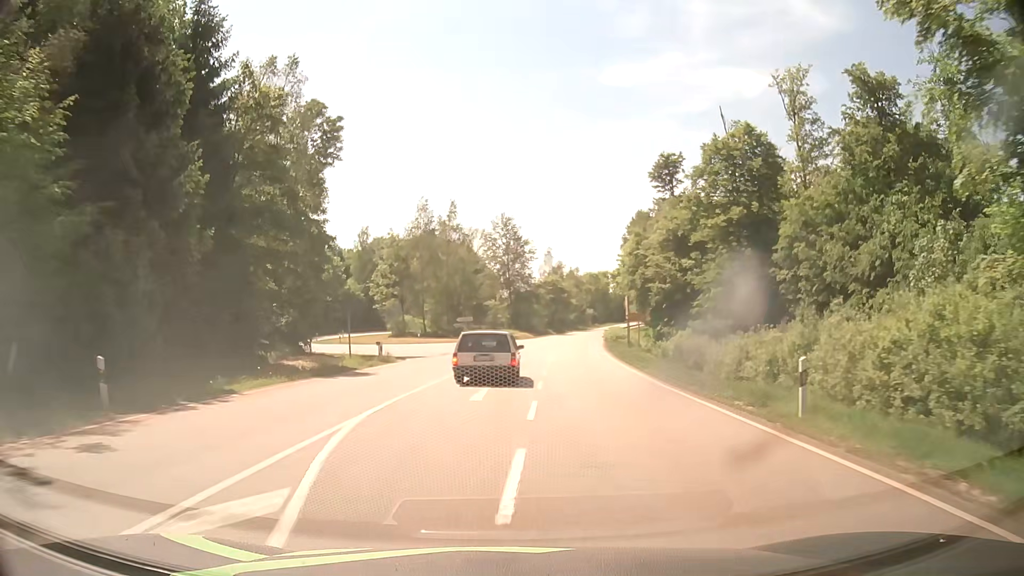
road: secondary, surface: asphalt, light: Day
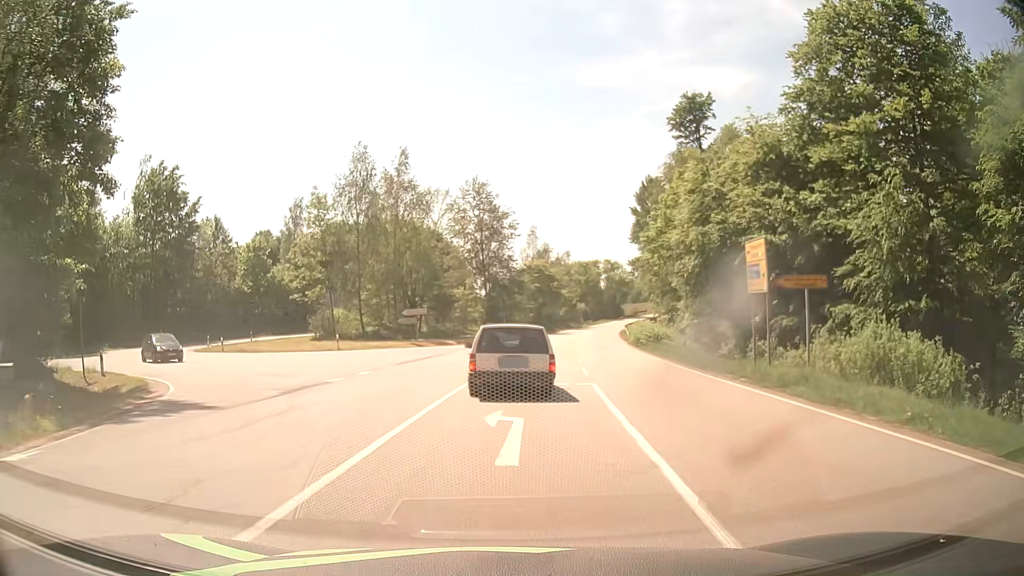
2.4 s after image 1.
(+0.2, +26.3) m; +1°
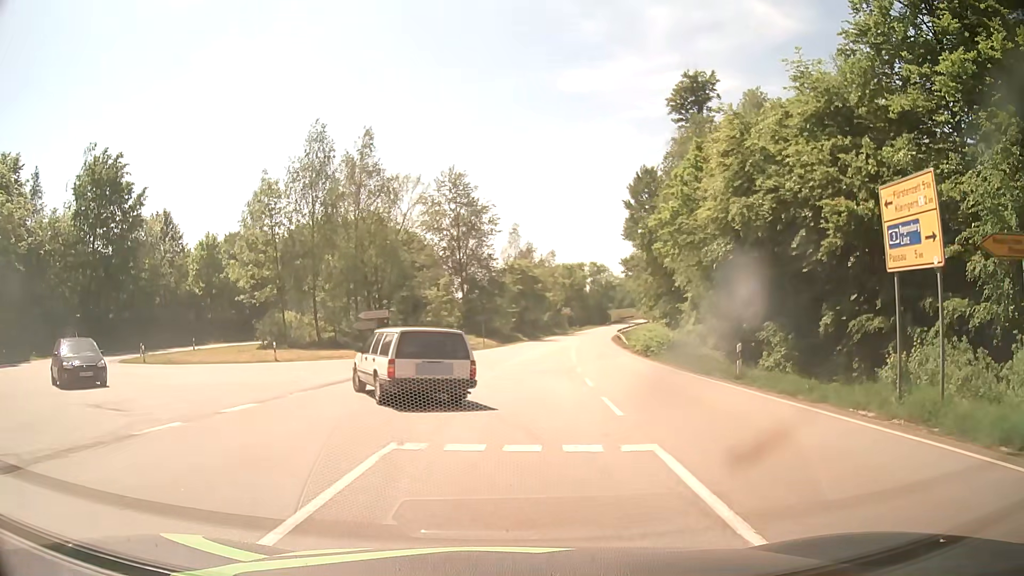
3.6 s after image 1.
(+0.2, +8.7) m; +1°
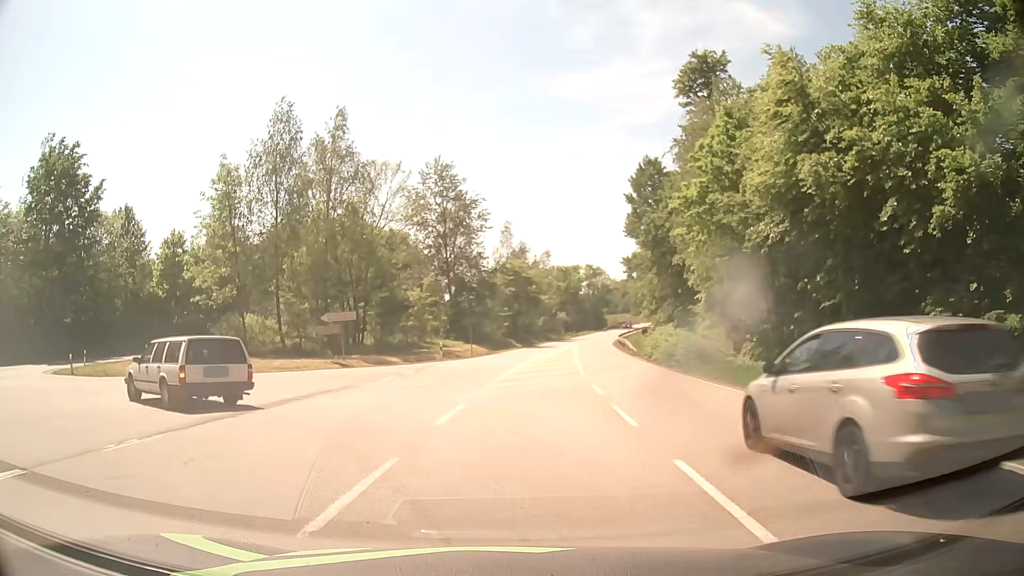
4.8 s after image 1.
(+0.2, +6.9) m; +3°
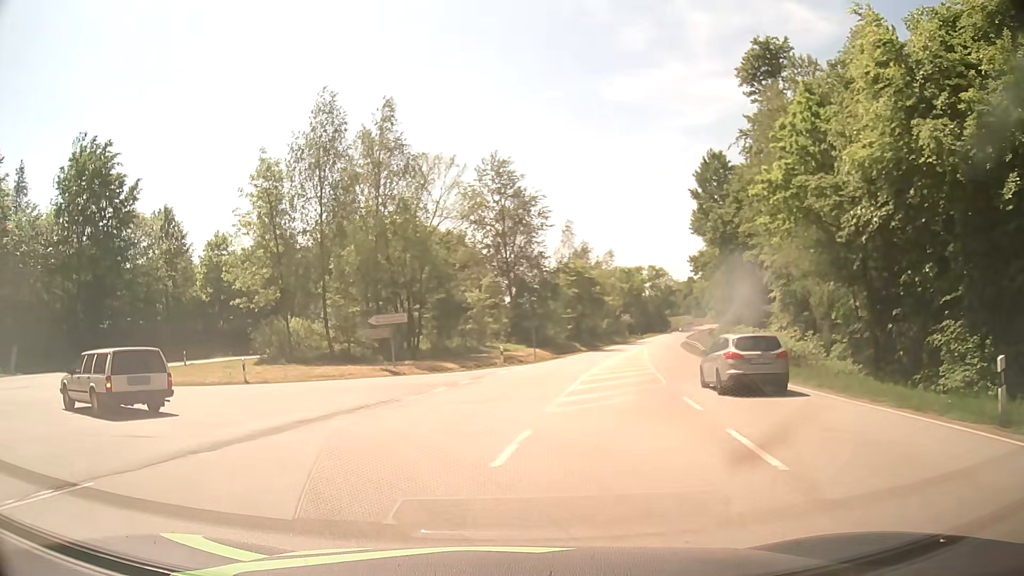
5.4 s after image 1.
(-0.2, +3.4) m; -6°
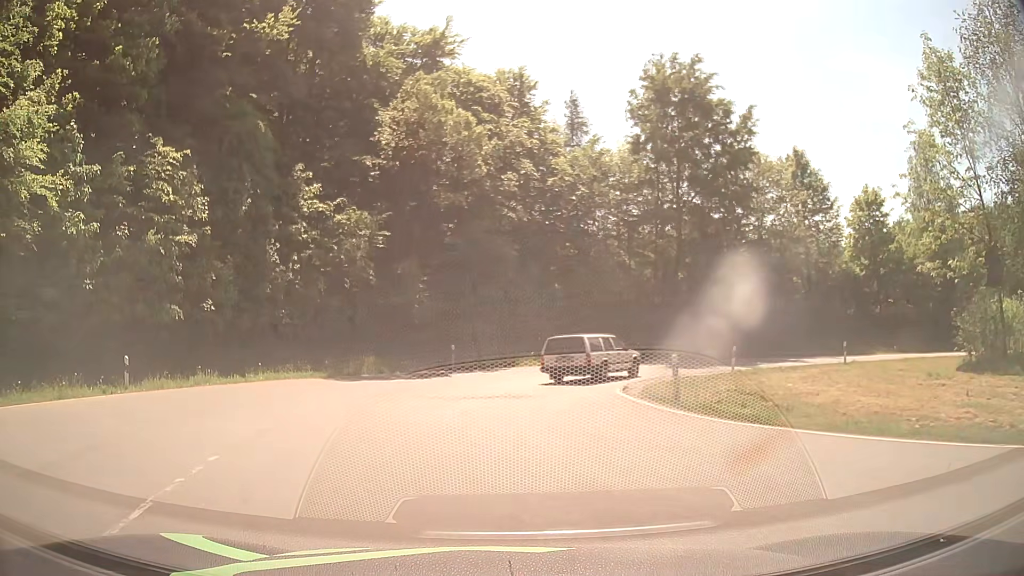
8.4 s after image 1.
(-8.5, +15.2) m; -55°
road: tertiary
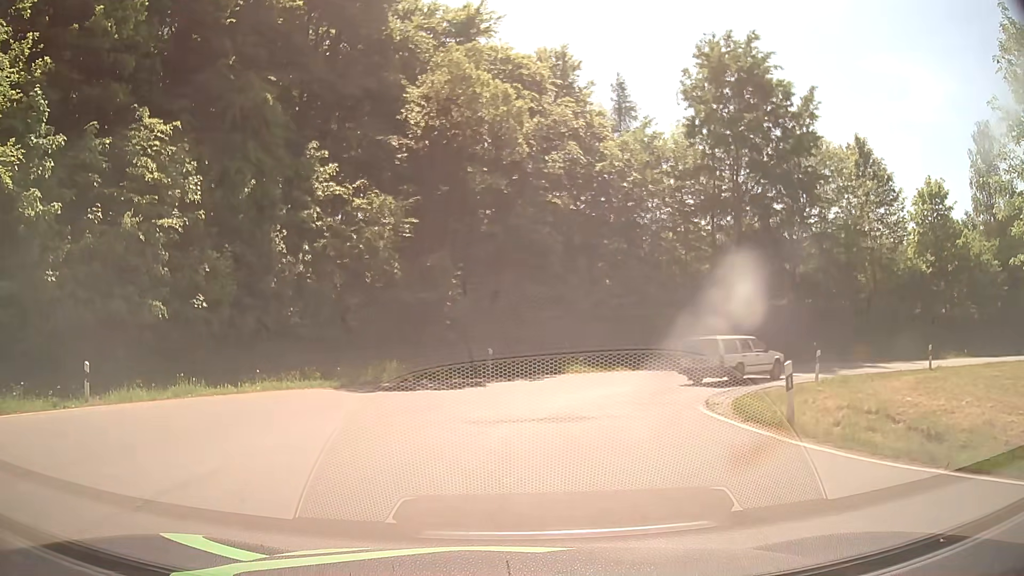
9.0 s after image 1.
(-0.1, +4.3) m; -3°
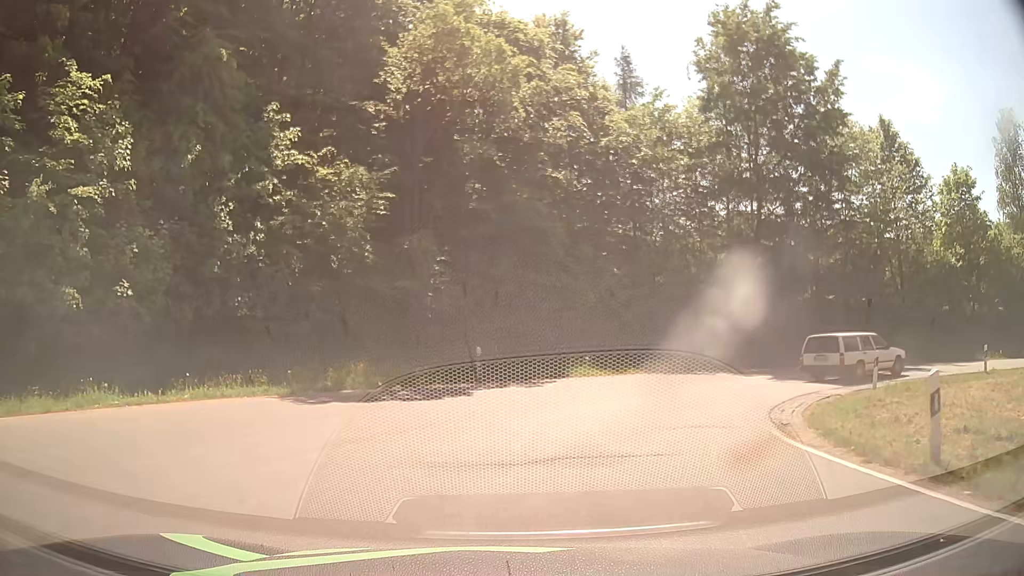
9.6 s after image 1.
(0.0, +4.4) m; +2°
(+1, +10) (+6, +19) (+14, +23) (+24, +24) (+34, +24) (+44, +24) (+54, +25) (+64, +26) (+74, +29) (+83, +32) m
